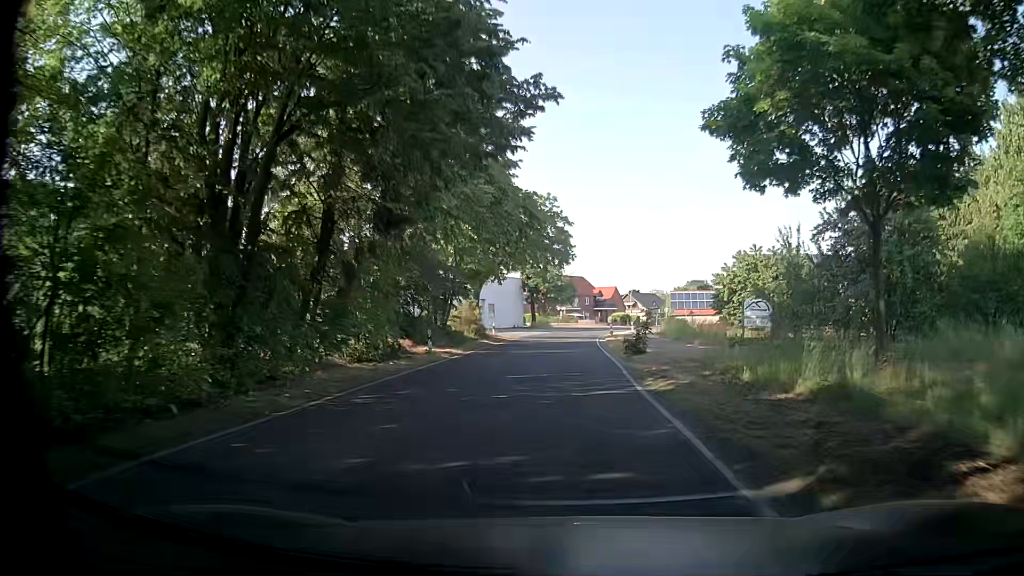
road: secondary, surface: asphalt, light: Day
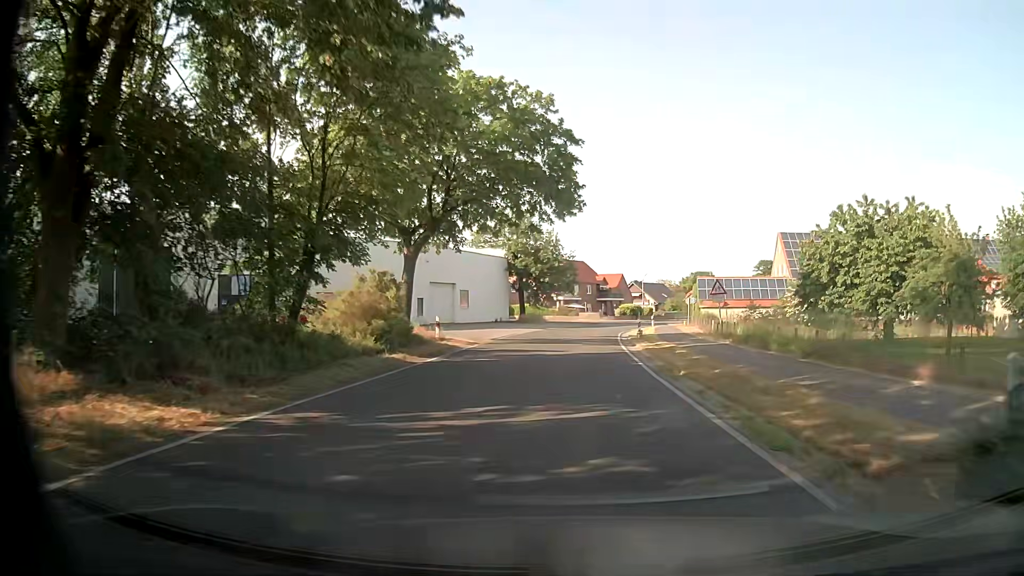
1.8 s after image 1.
(-0.2, +21.7) m; 0°
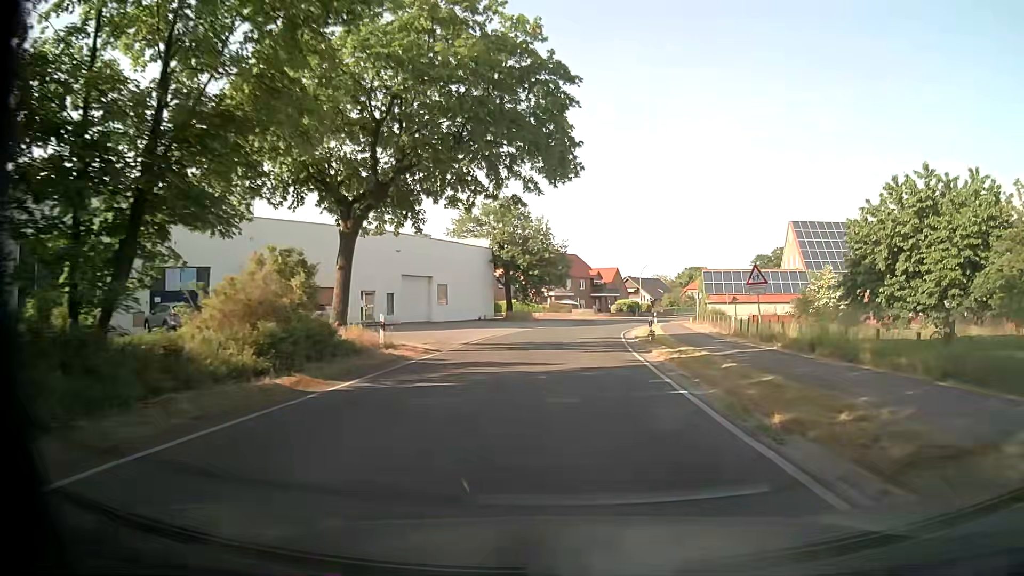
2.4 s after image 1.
(0.0, +7.3) m; 0°
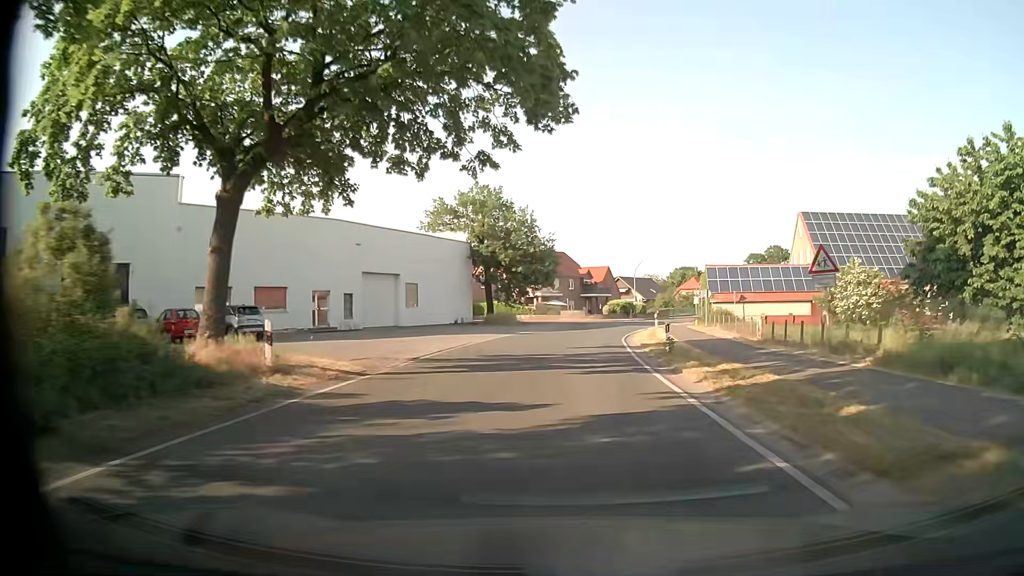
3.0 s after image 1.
(+0.1, +7.2) m; +2°
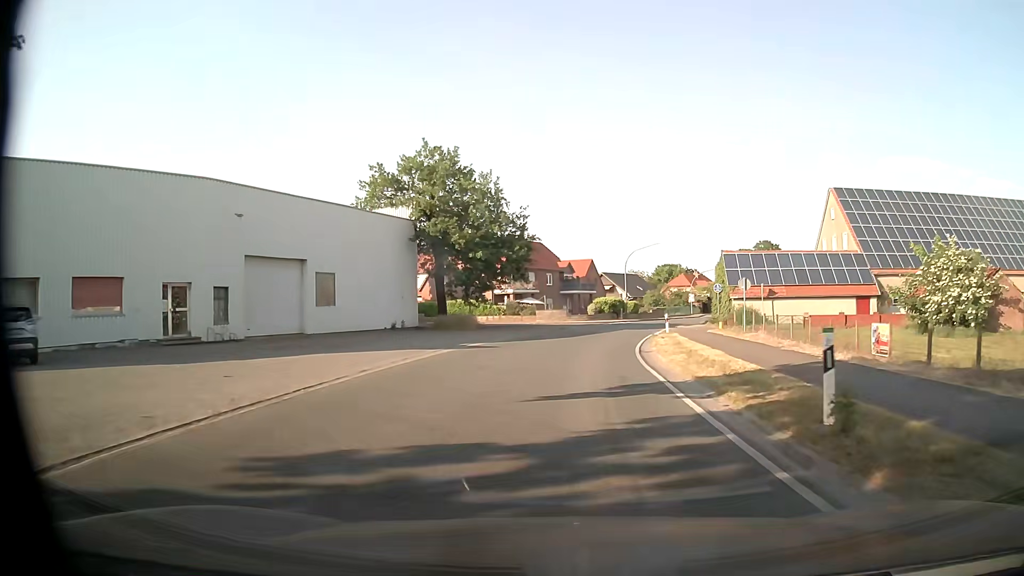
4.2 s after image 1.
(+0.2, +14.1) m; +2°
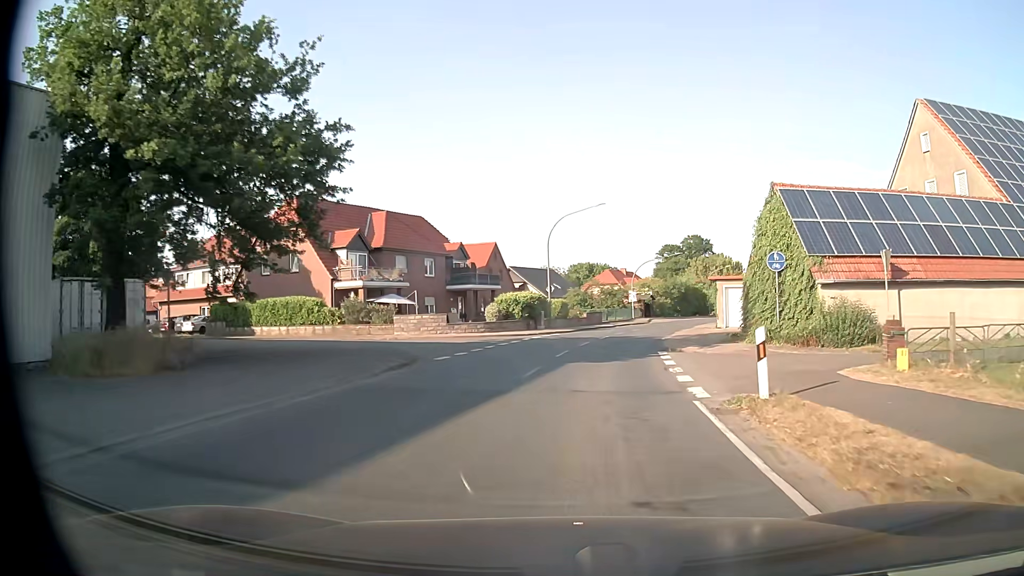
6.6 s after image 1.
(+1.3, +27.6) m; +7°
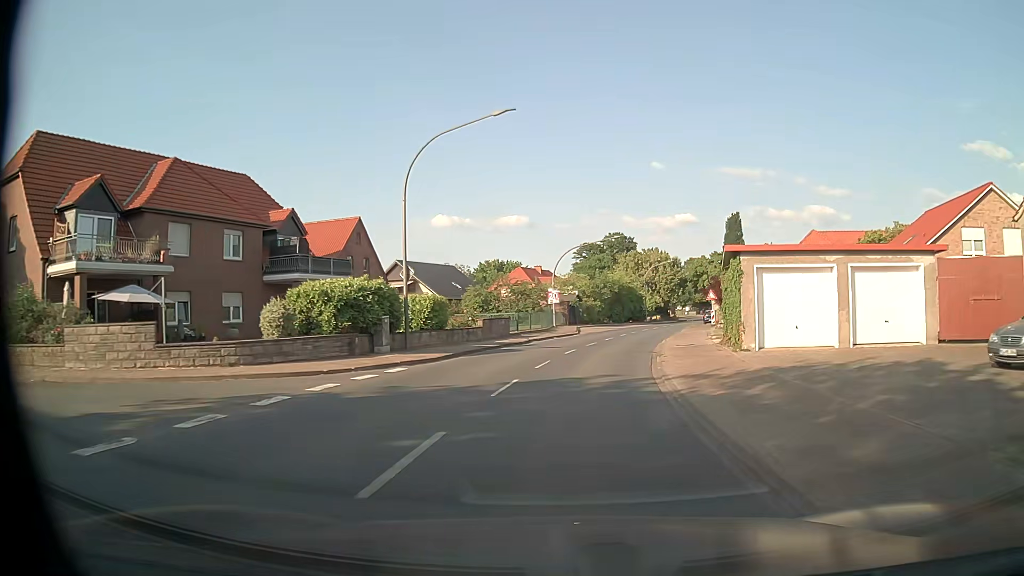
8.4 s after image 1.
(+1.4, +21.0) m; +7°
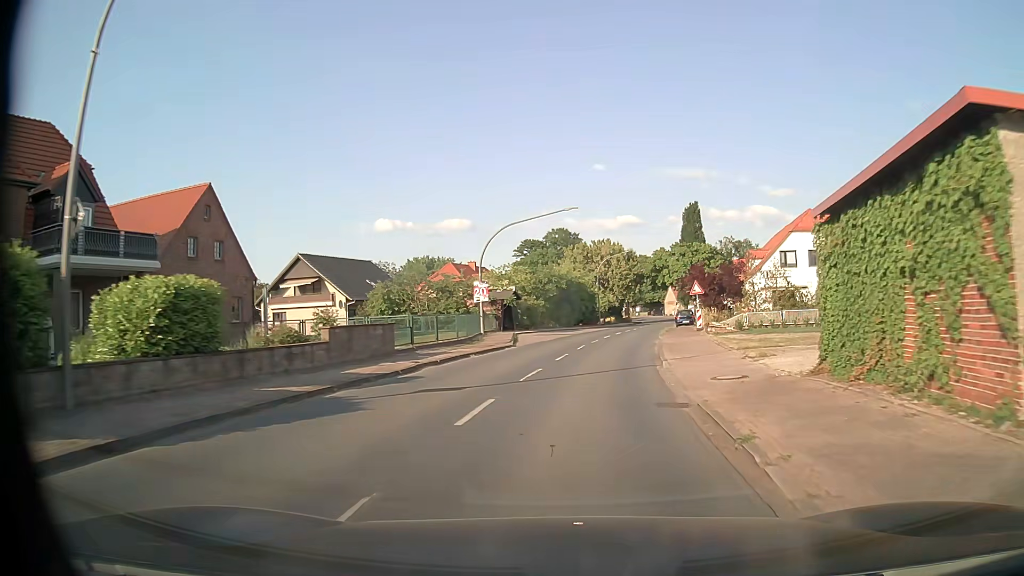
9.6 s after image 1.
(+0.7, +14.7) m; +5°
(0, +10) (+1, +20) (+2, +30) (+4, +40) (+6, +50) (+8, +59) (+10, +69) (+12, +79) (+14, +89) (+16, +98) m
